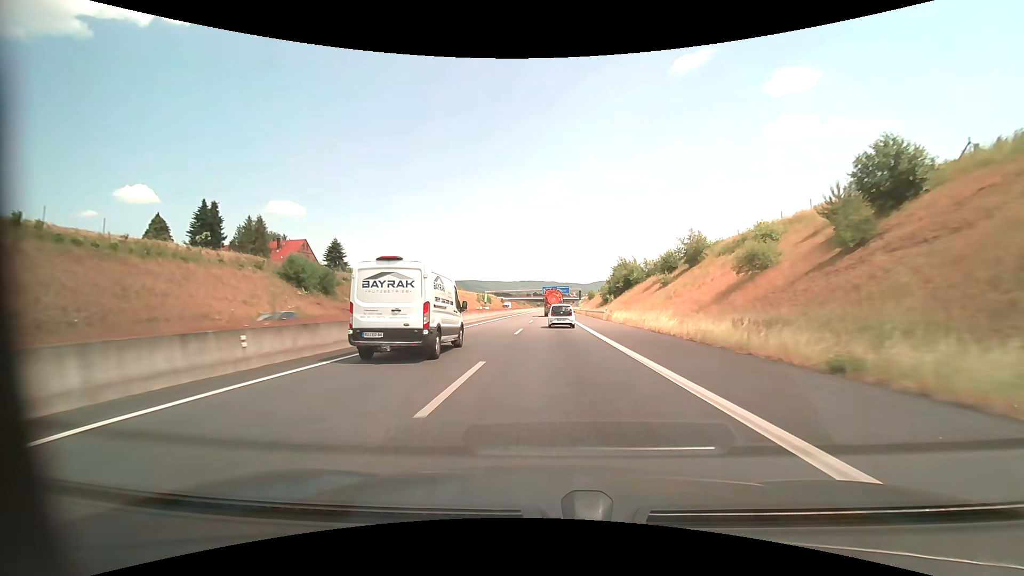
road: motorway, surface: asphalt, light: Day
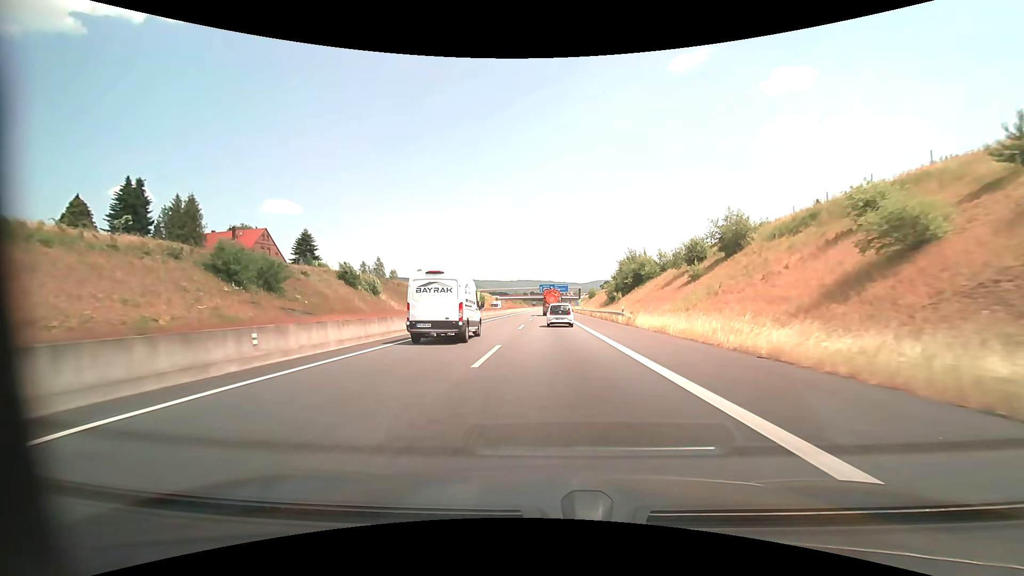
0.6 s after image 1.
(0.0, +13.4) m; 0°
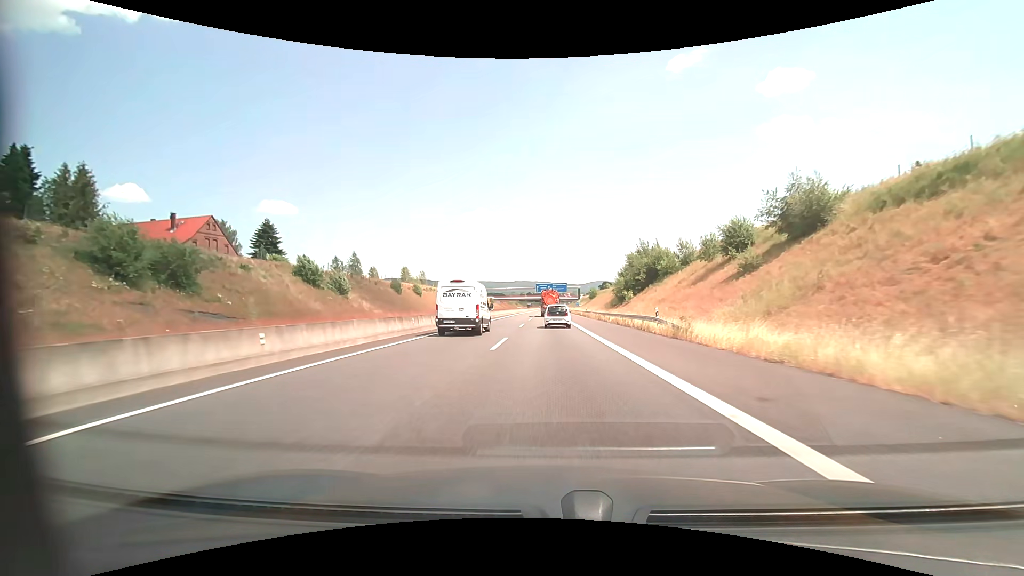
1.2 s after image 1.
(0.0, +13.5) m; 0°
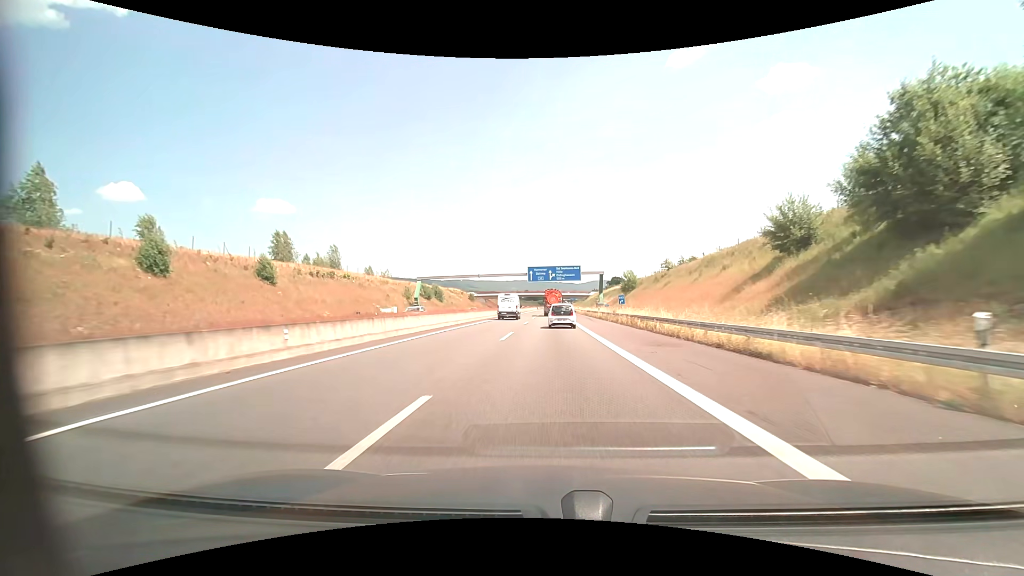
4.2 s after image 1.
(+0.2, +68.6) m; 0°
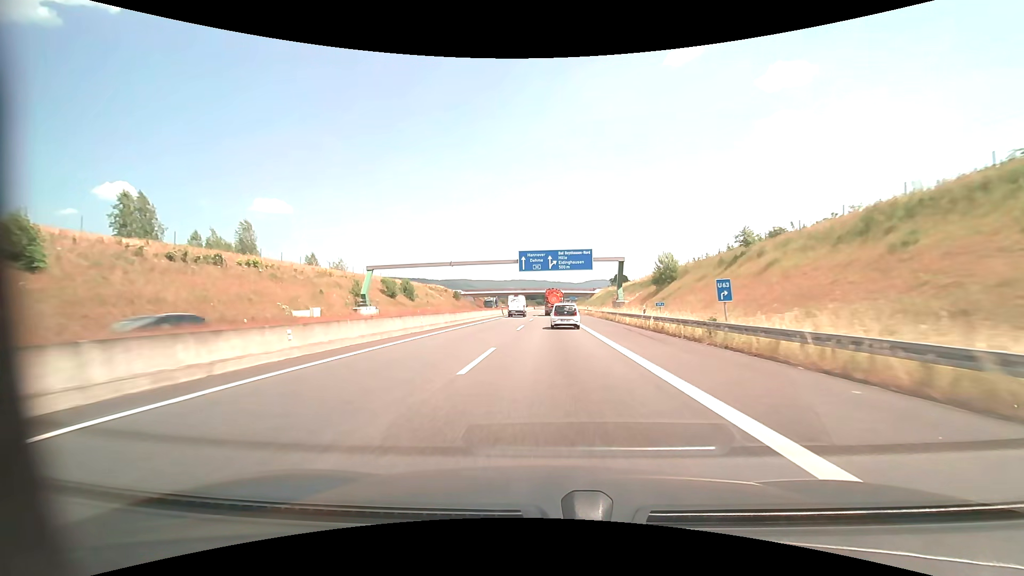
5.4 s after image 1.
(0.0, +27.9) m; 0°
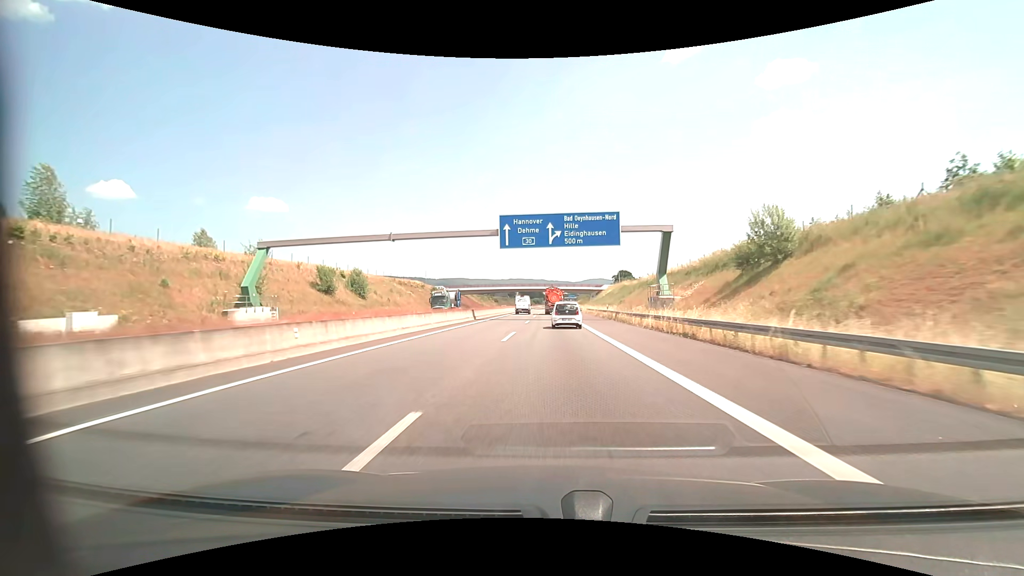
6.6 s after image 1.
(+0.1, +27.6) m; 0°
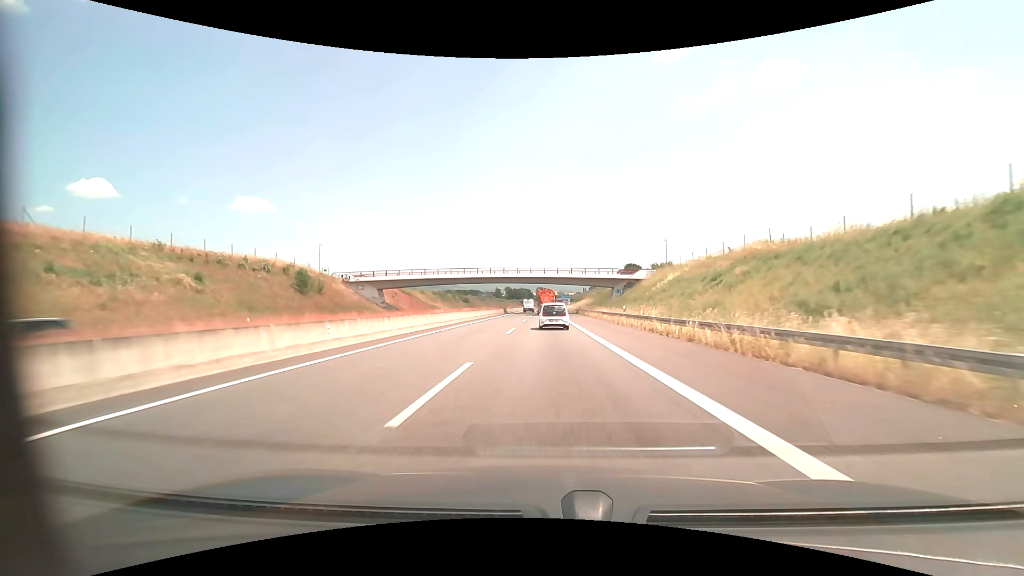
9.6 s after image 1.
(+0.5, +67.0) m; +1°
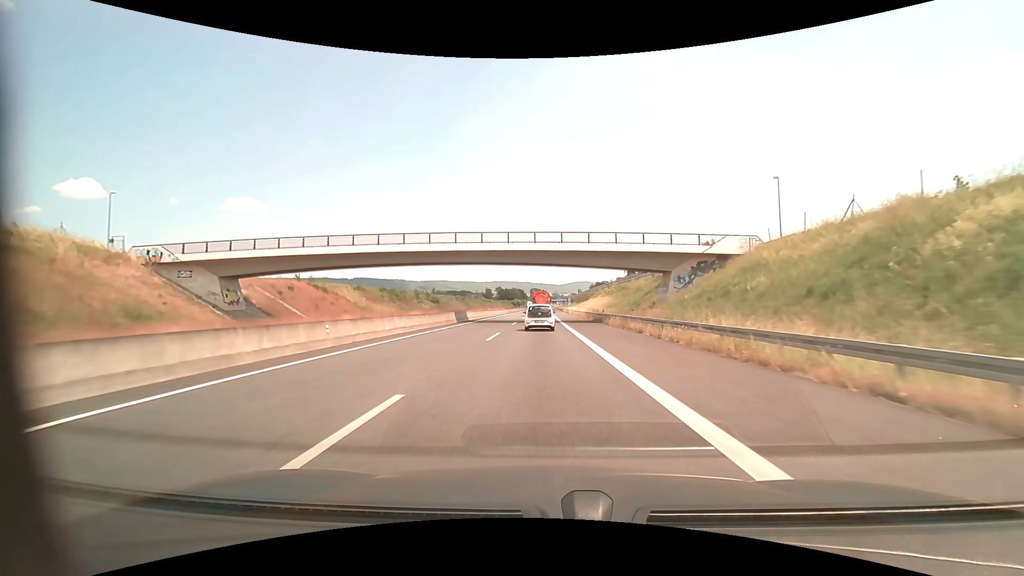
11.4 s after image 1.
(+0.2, +40.8) m; +1°
(0, +10) (0, +20) (0, +30) (0, +40) (0, +50) (0, +60) (0, +70) (-1, +80) (-1, +90) (-1, +100) m
